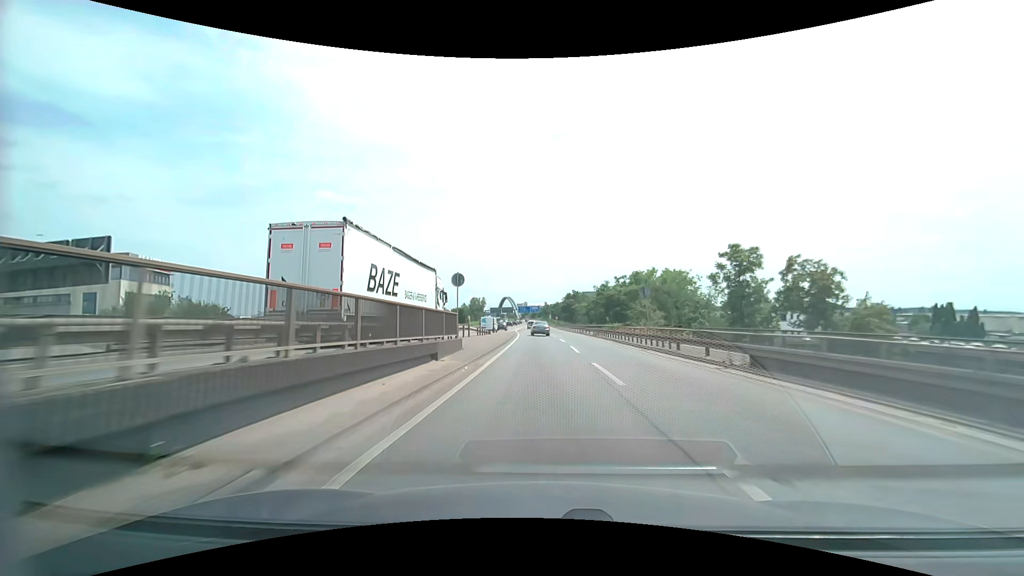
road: motorway_link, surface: asphalt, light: Day
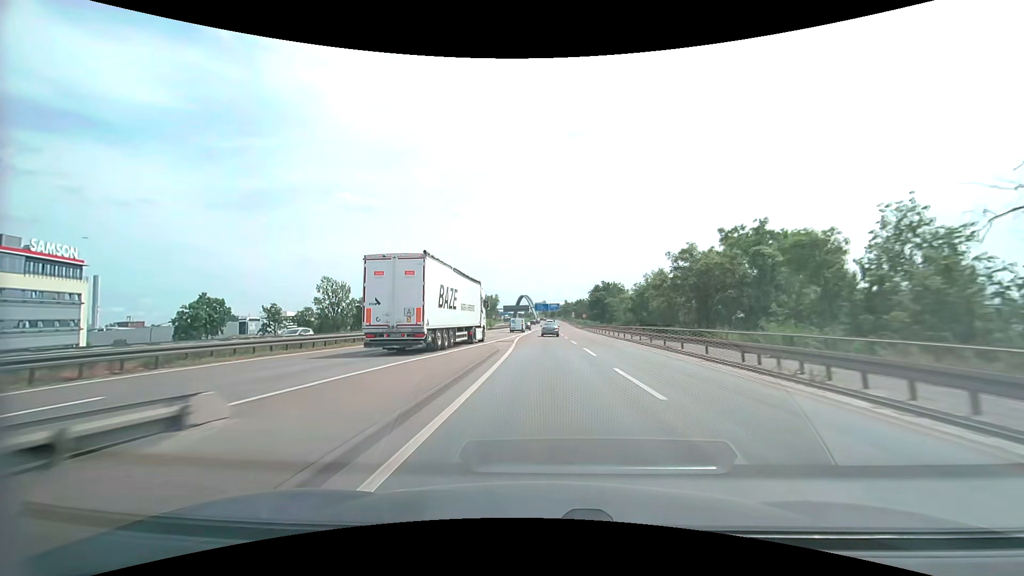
(-0.6, +37.9) m; -2°
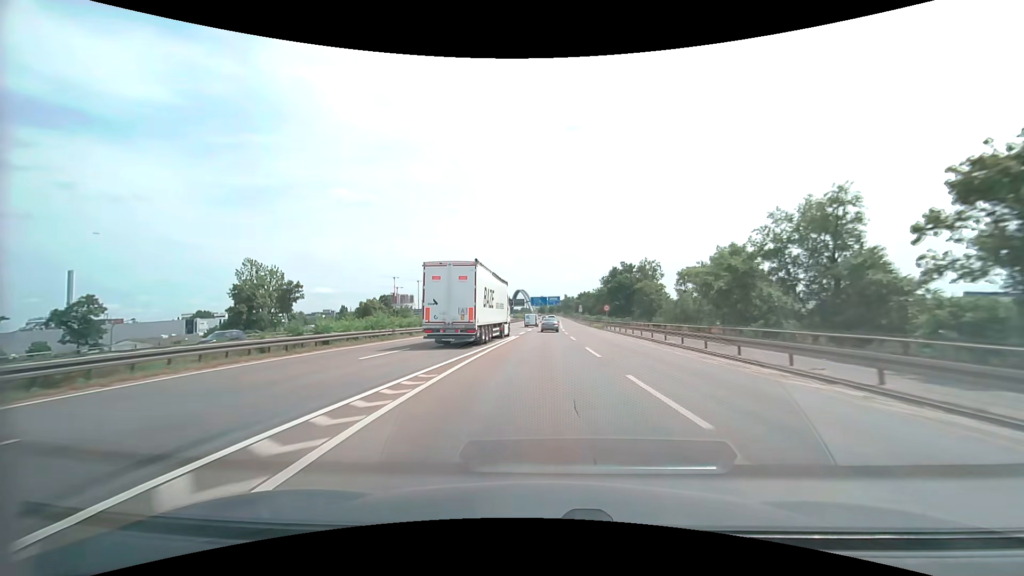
(0.0, +38.5) m; 0°
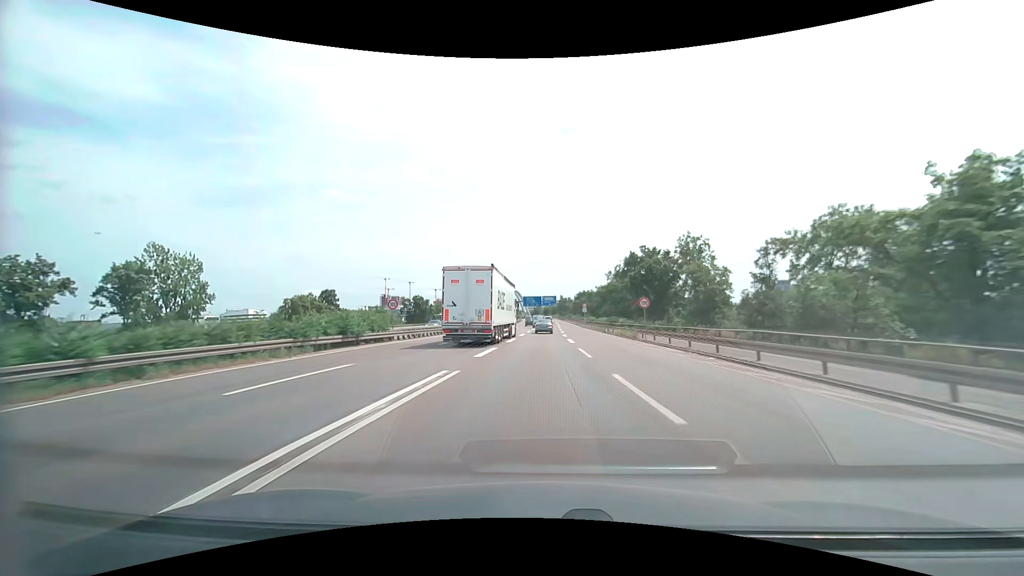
(+0.1, +26.0) m; +1°
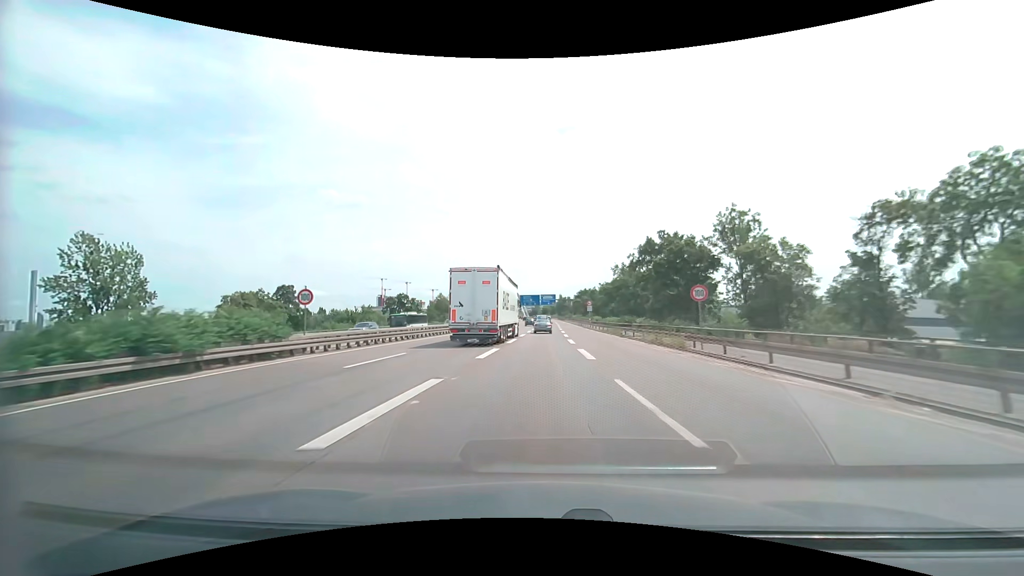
(0.0, +13.1) m; 0°
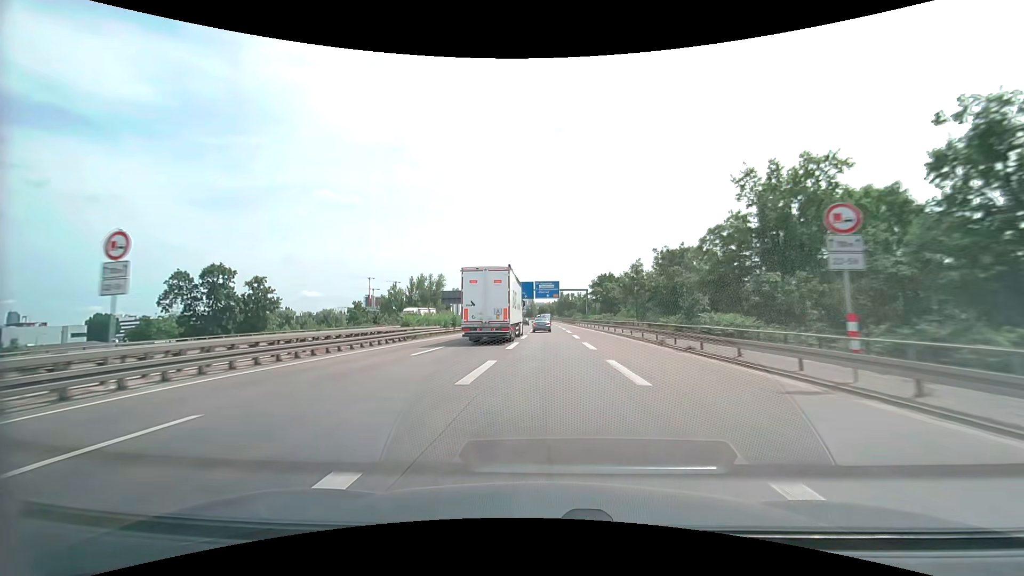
(+0.2, +67.4) m; 0°
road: motorway
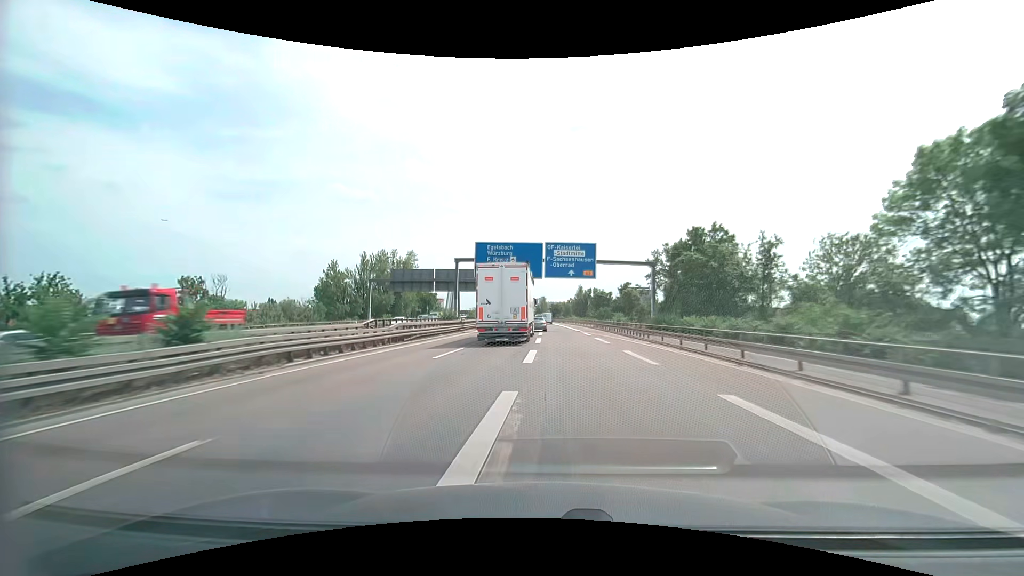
(-0.4, +55.3) m; -1°
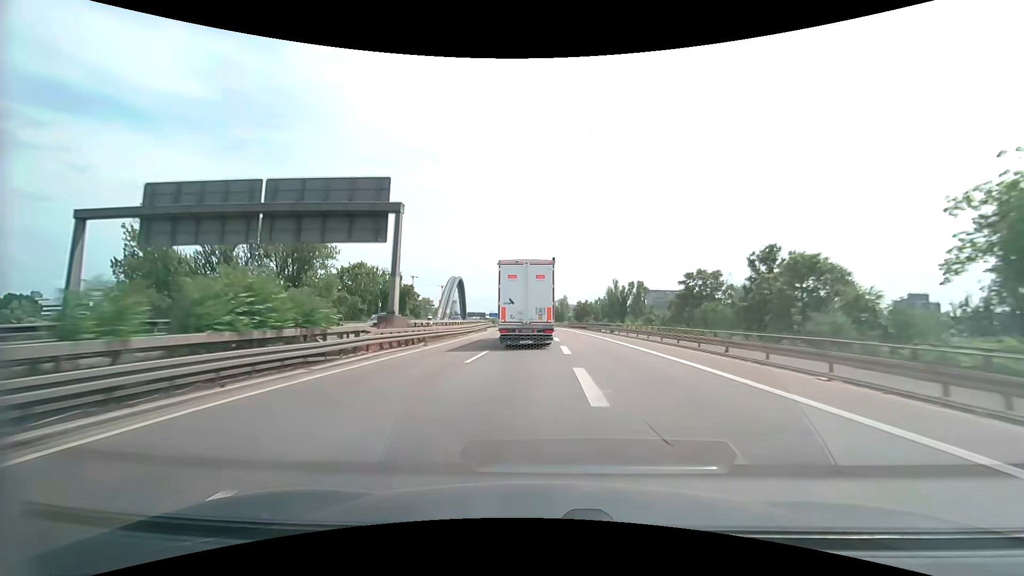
(-1.2, +55.4) m; -2°
(0, +10) (0, +20) (0, +30) (-1, +40) (-1, +50) (-1, +60) (-2, +70) (-3, +80) (-4, +90) (-5, +100) m
